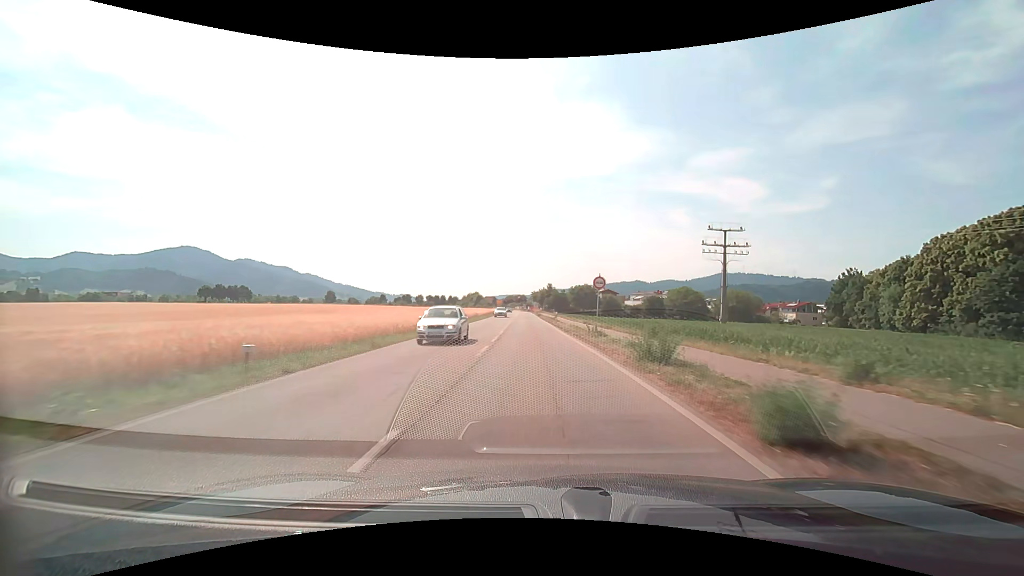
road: secondary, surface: asphalt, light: Day
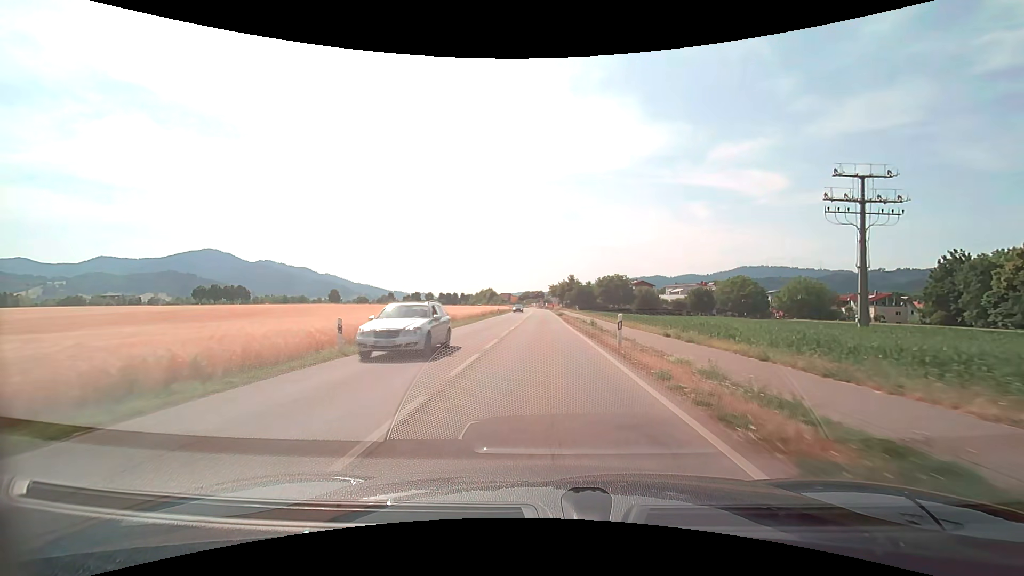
(-0.7, +28.0) m; -2°
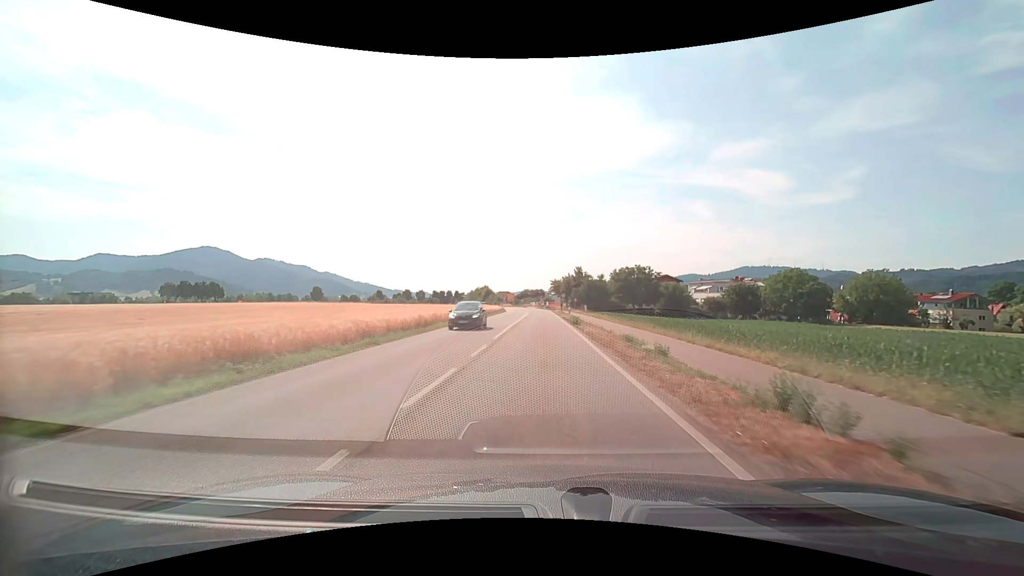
(-0.1, +26.7) m; 0°
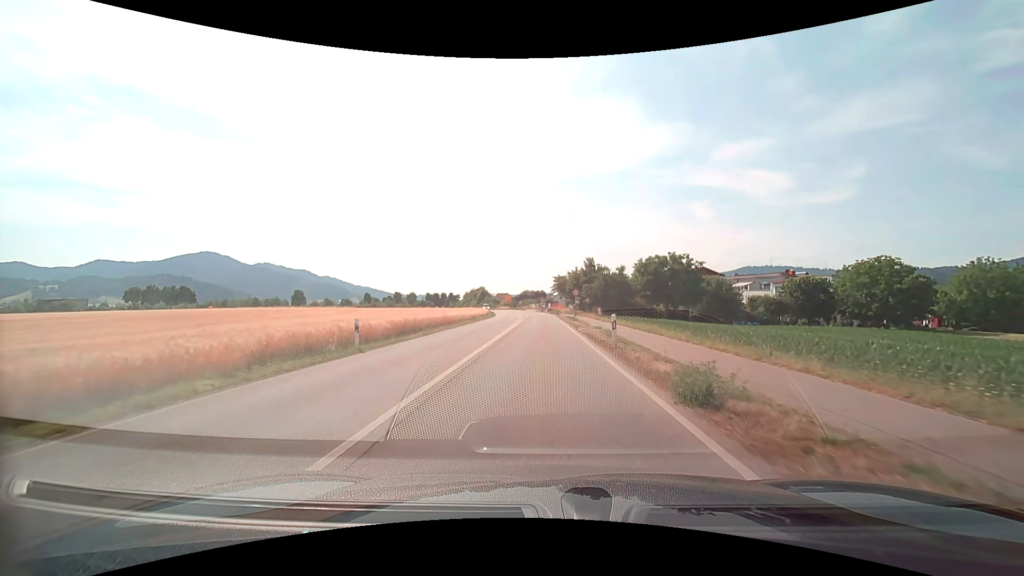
(0.0, +24.9) m; 0°
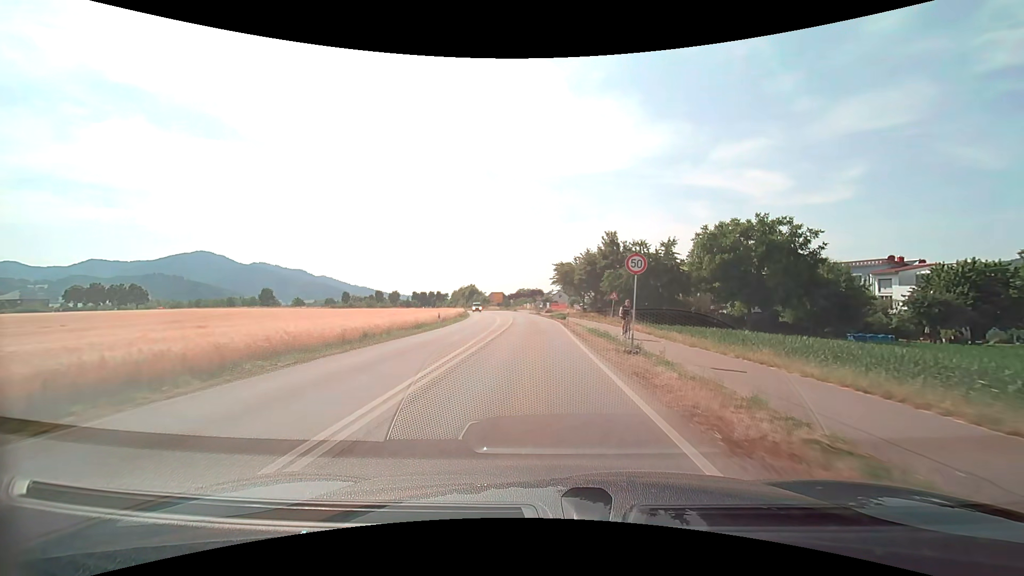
(+0.1, +30.3) m; 0°
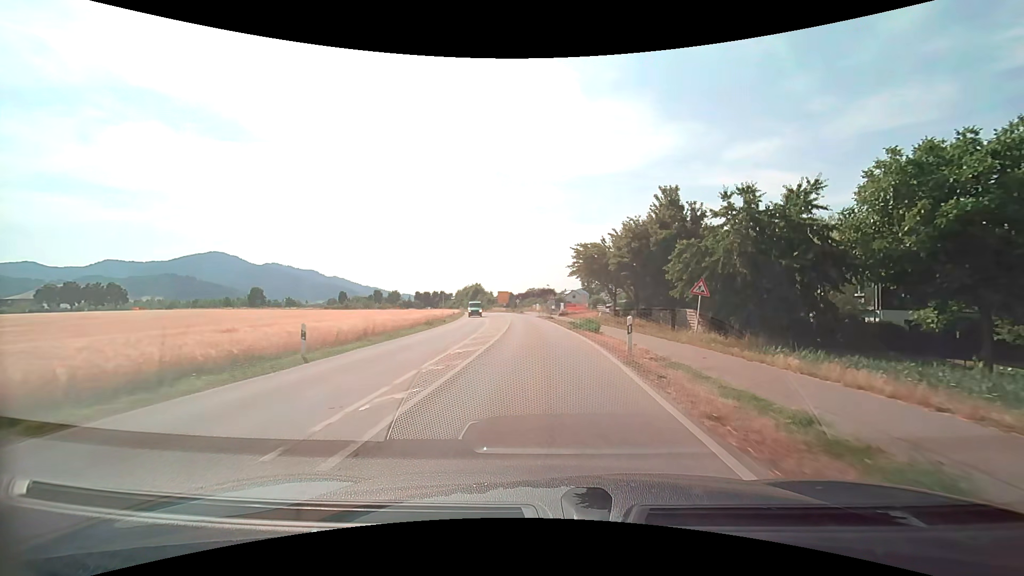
(-0.3, +21.4) m; -1°
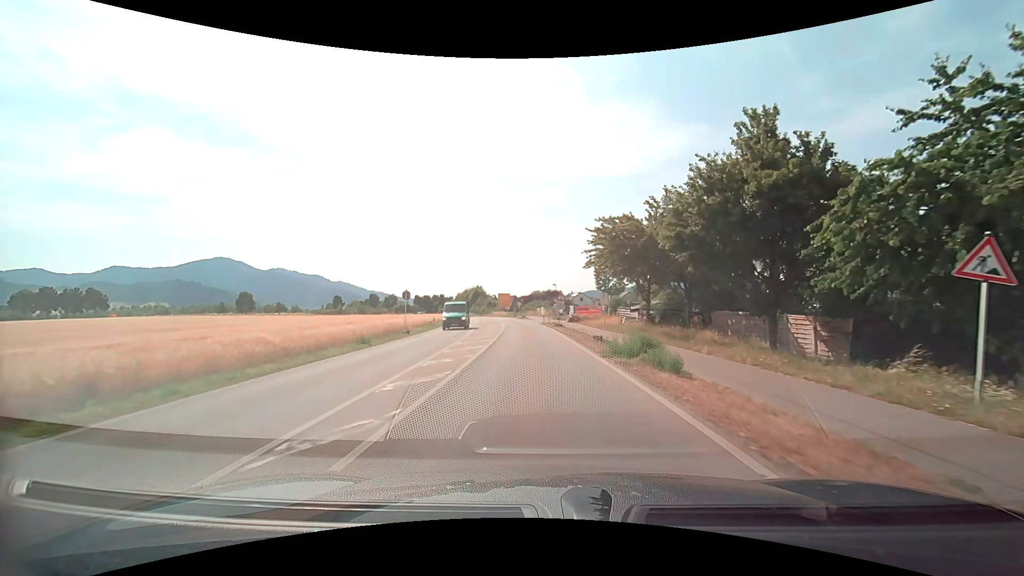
(-0.1, +14.0) m; -1°
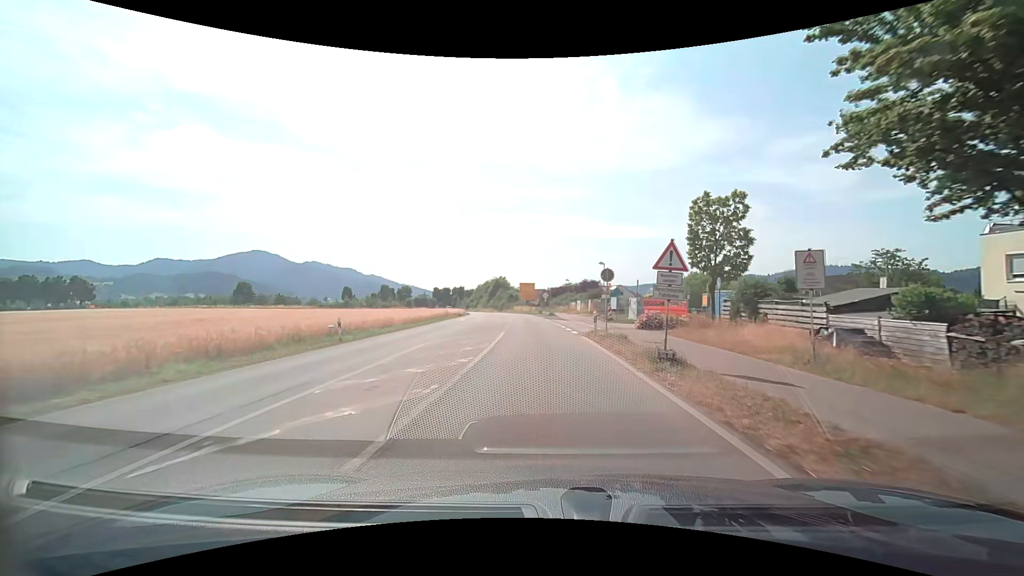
(-0.9, +28.6) m; -4°
(0, +10) (0, +20) (-1, +30) (-1, +40) (-1, +50) (-2, +60) (-3, +70) (-4, +80) (-5, +90) (-7, +100) m
